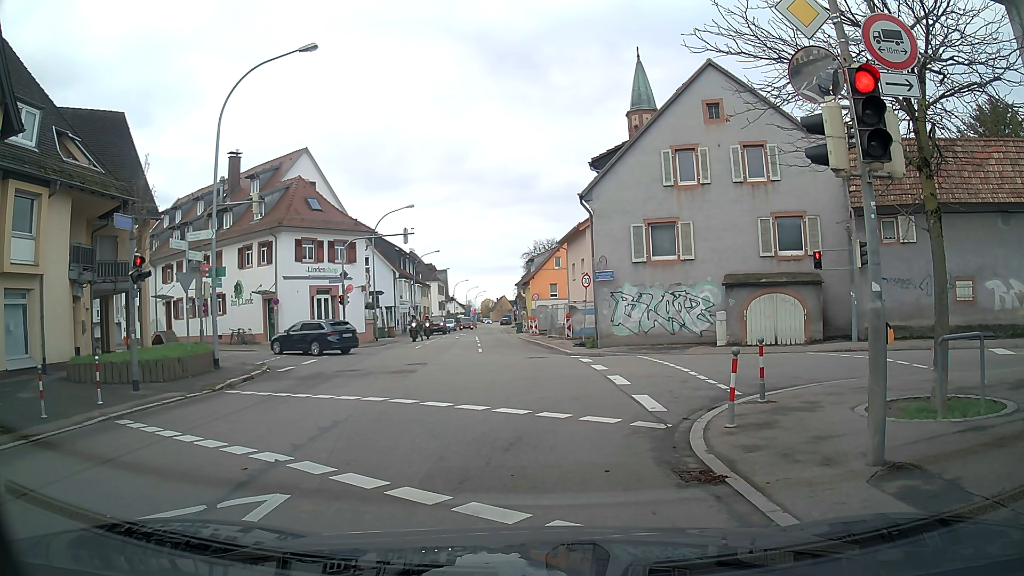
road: tertiary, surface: asphalt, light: Day
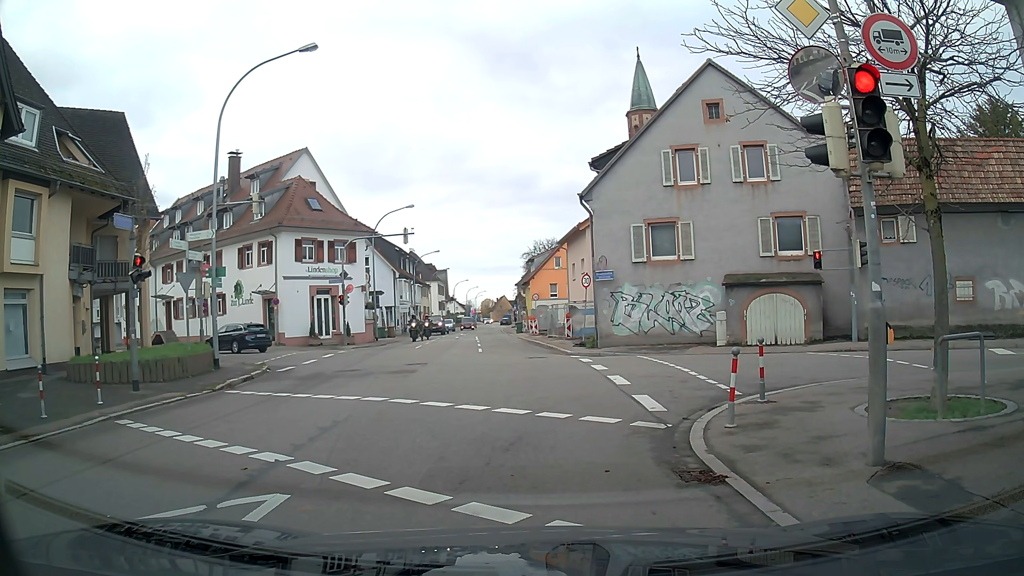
(0.0, 0.0) m; 0°
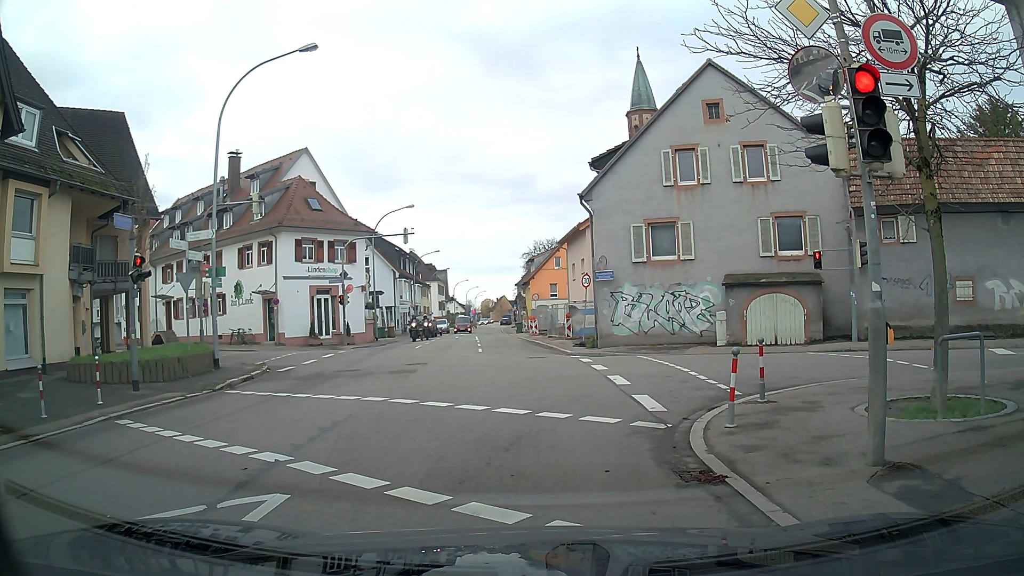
(0.0, 0.0) m; 0°
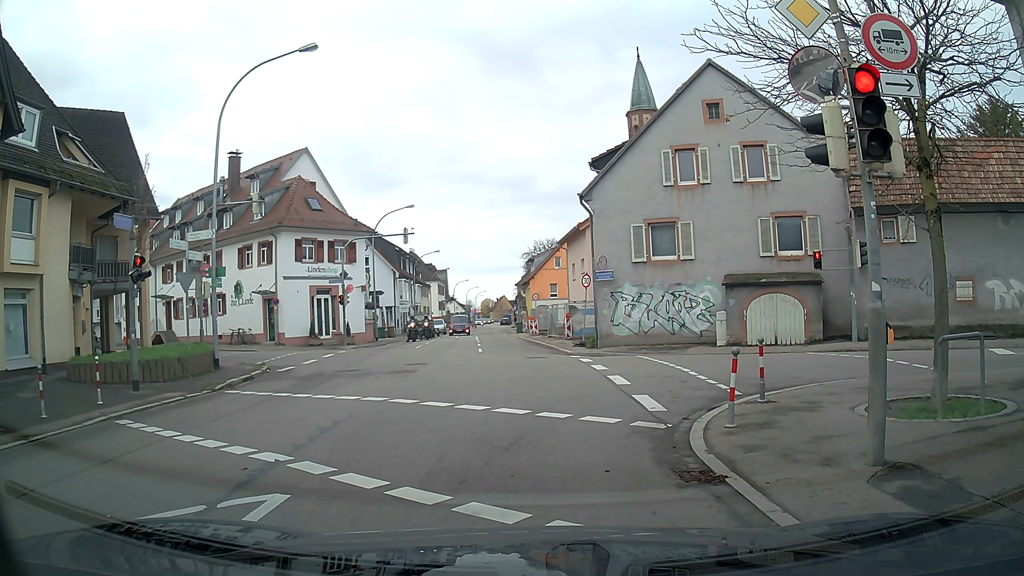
(0.0, 0.0) m; 0°
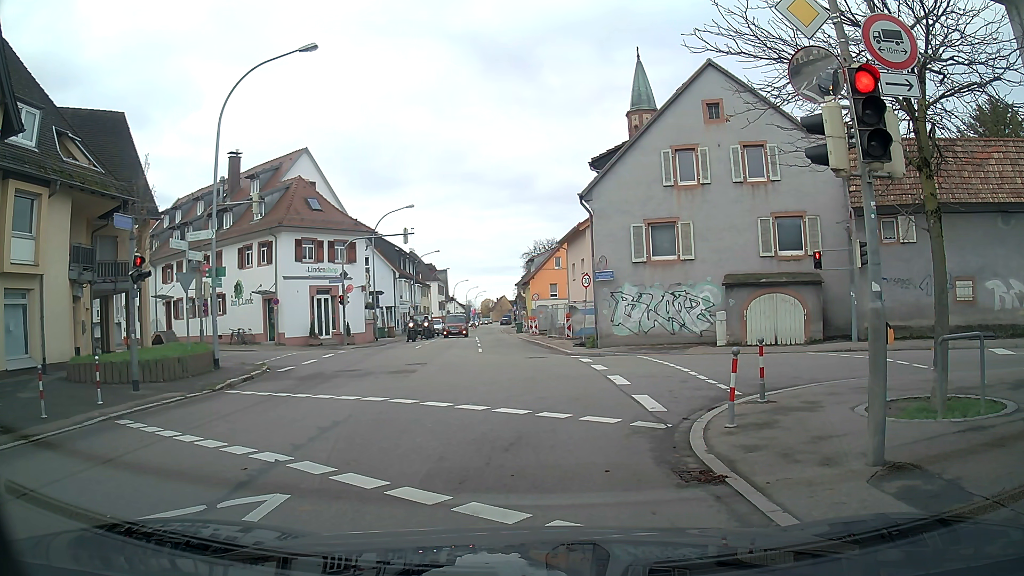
(0.0, 0.0) m; 0°
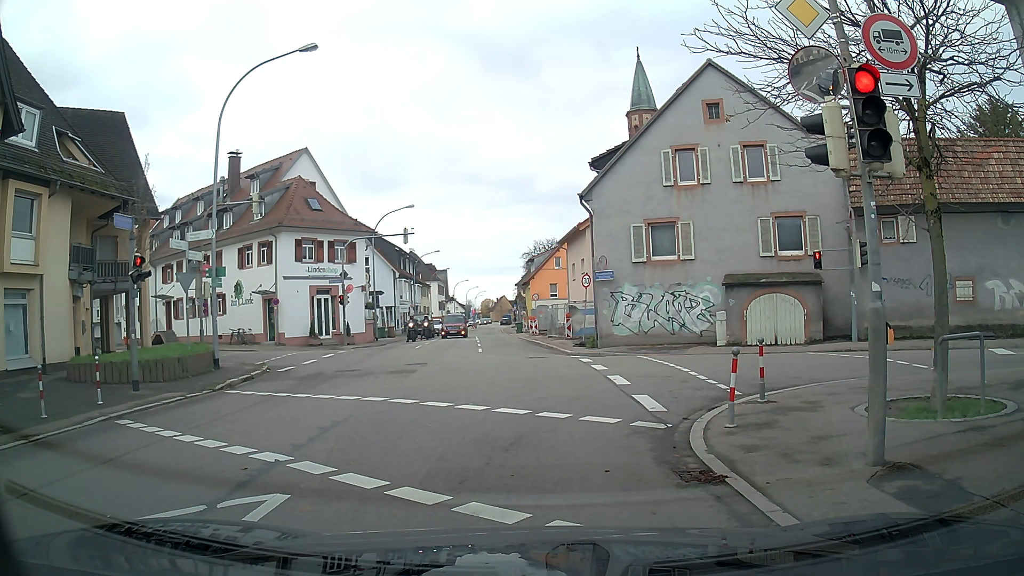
(0.0, 0.0) m; 0°
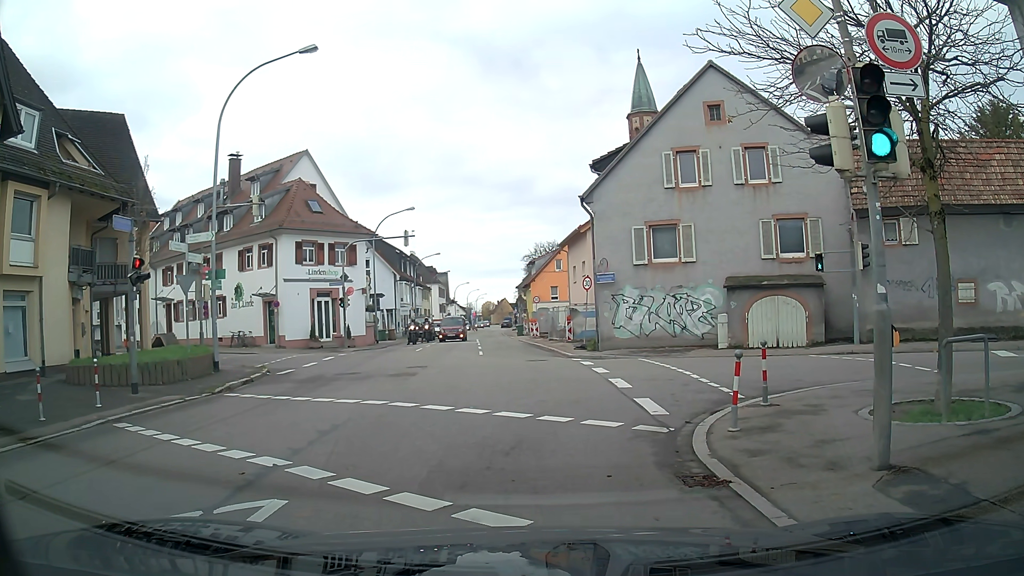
(0.0, +0.1) m; 0°
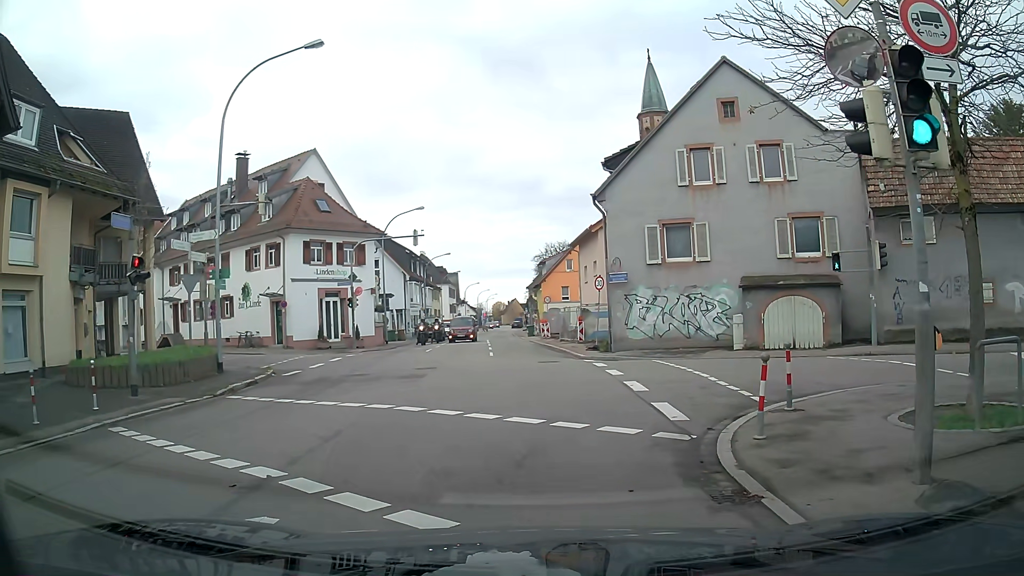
(0.0, +0.6) m; 0°
(+1, +10) (+9, +12) (+18, +7) (+26, +1) (+34, -5) (+42, -11) (+51, -16) (+59, -21) (+68, -27) (+76, -32) m
